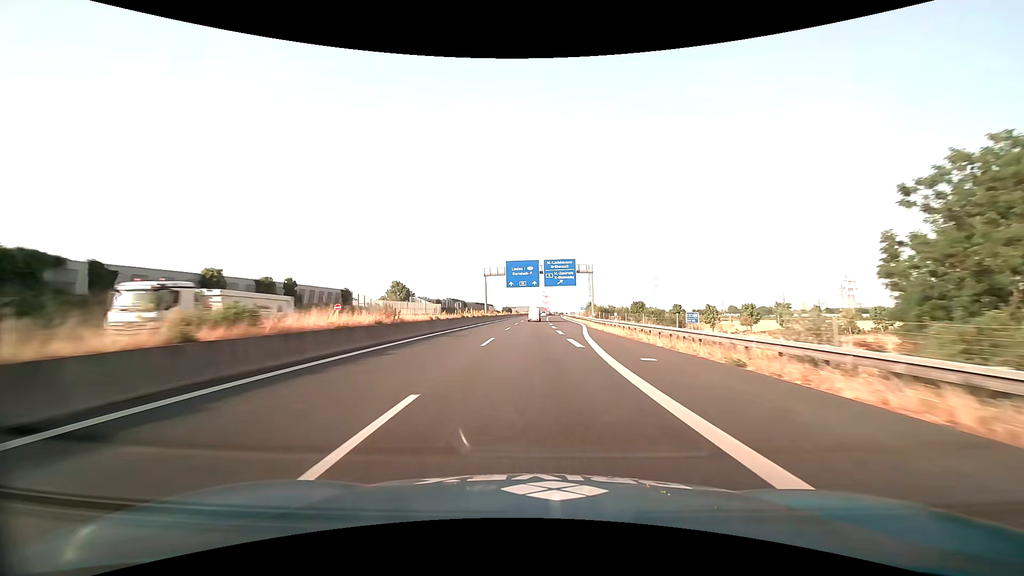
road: motorway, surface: asphalt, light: Day
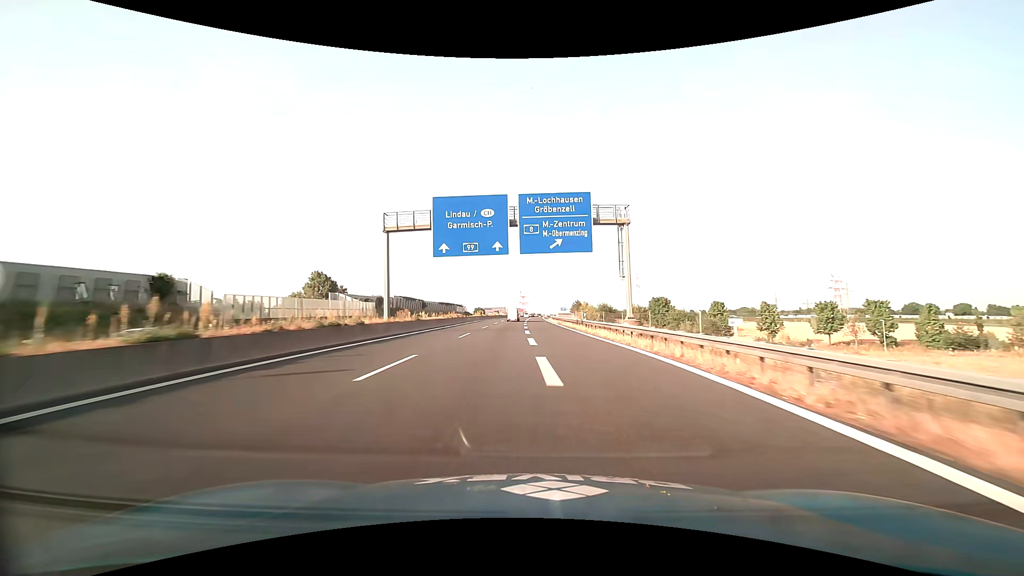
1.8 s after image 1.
(+1.2, +45.8) m; +3°
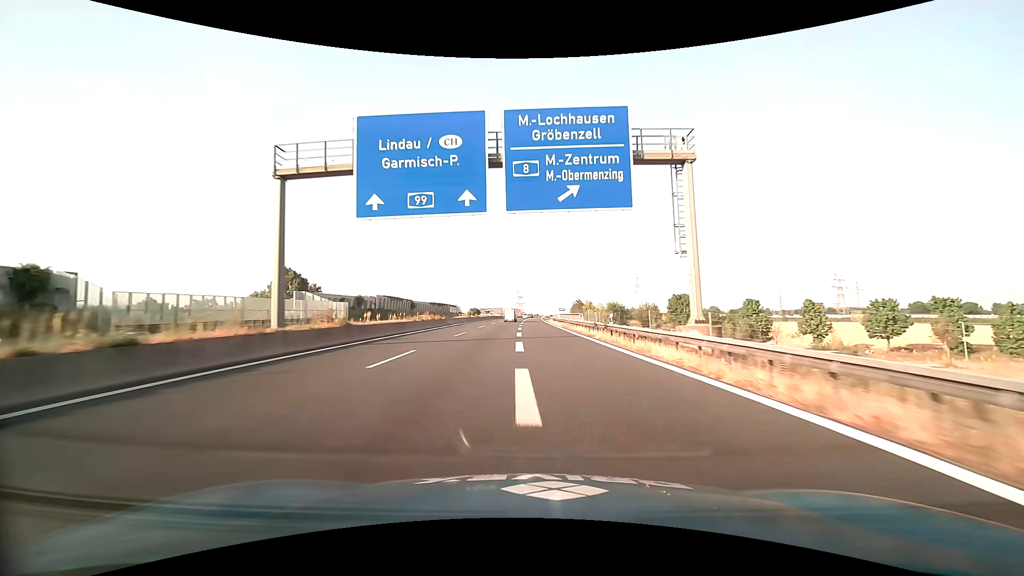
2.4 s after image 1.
(0.0, +15.1) m; 0°
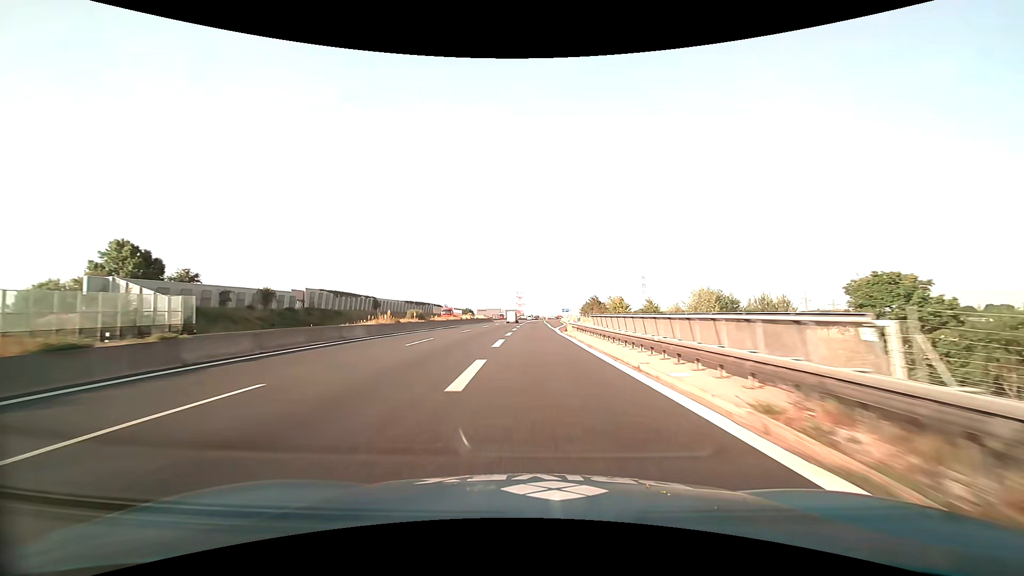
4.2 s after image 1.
(+0.1, +44.8) m; 0°
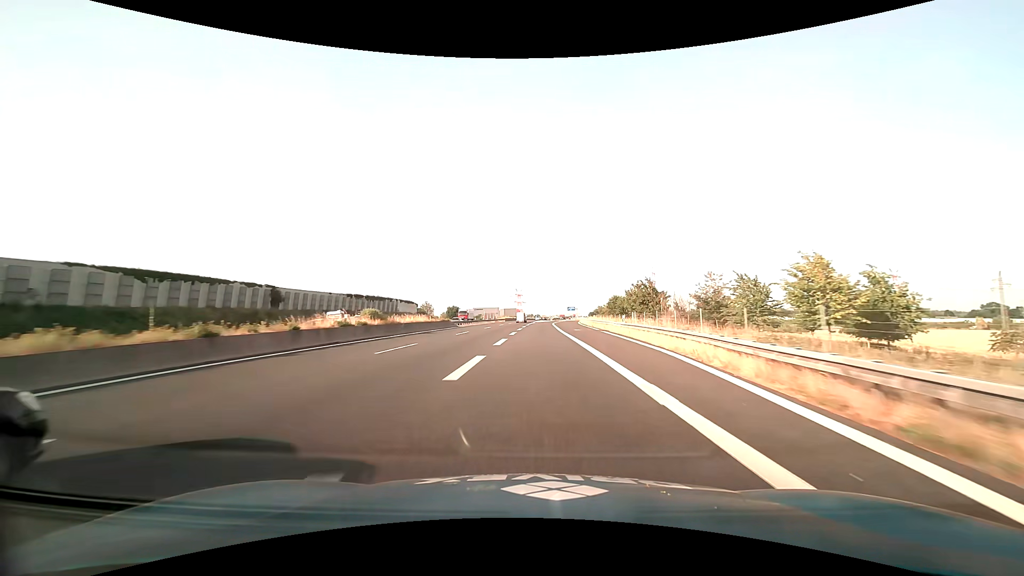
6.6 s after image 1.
(-0.1, +57.8) m; 0°
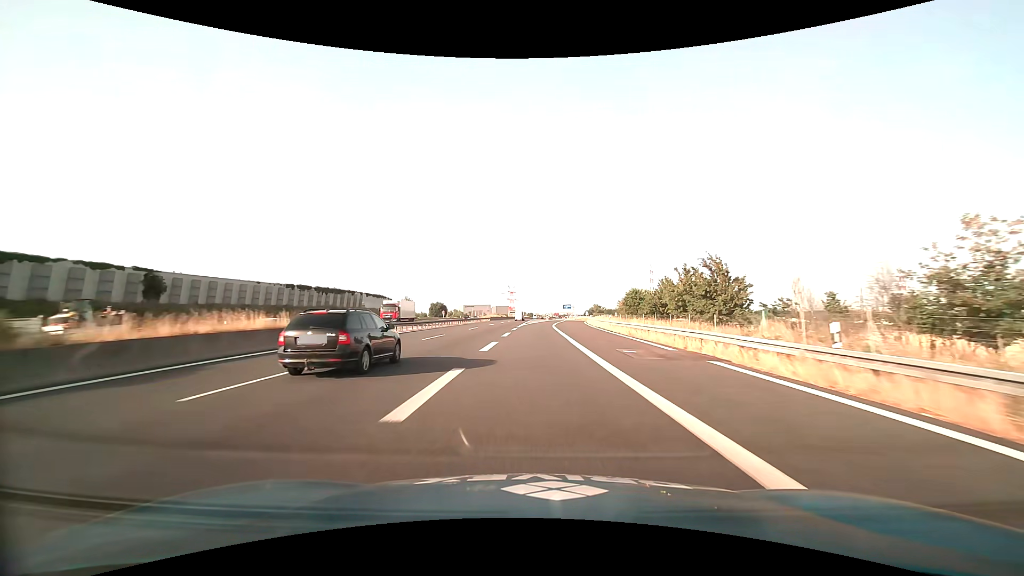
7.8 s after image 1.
(+0.1, +27.5) m; +1°
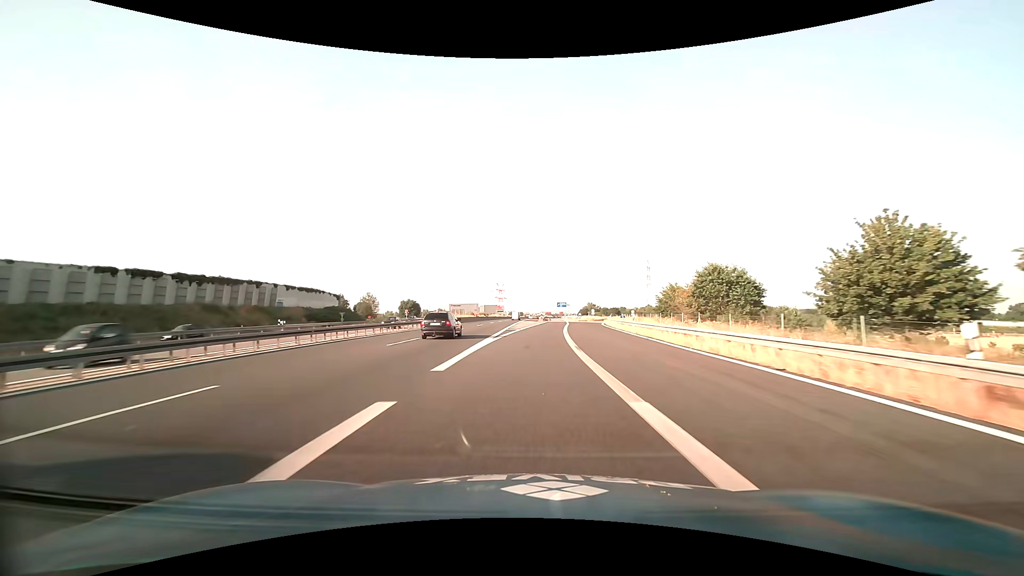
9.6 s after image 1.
(+0.4, +40.2) m; +1°
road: motorway_link
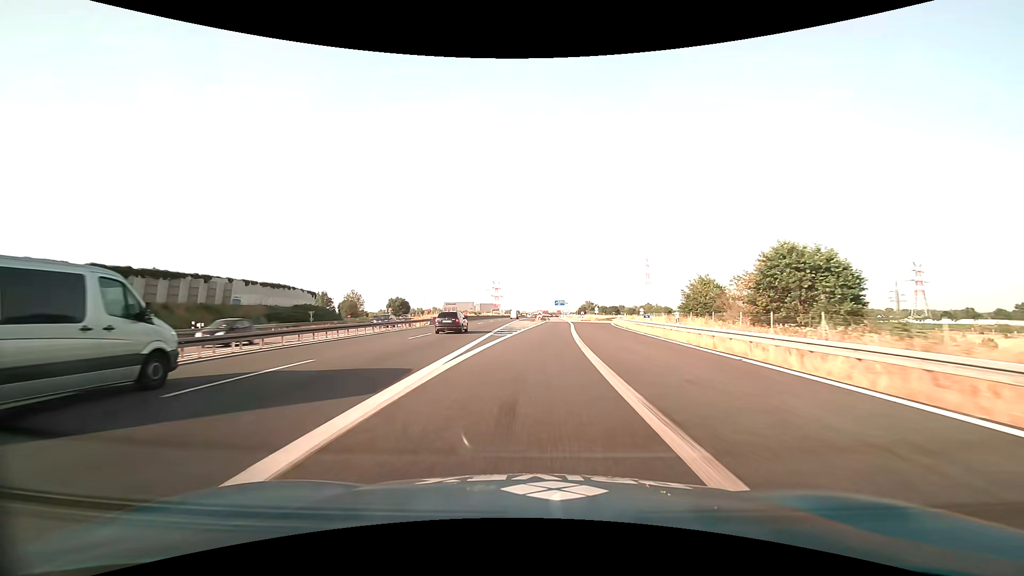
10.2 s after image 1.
(+0.1, +12.9) m; 0°
(0, +10) (0, +20) (+1, +30) (+1, +40) (+2, +50) (+2, +60) (+3, +70) (+4, +80) (+4, +90) (+5, +100) m
